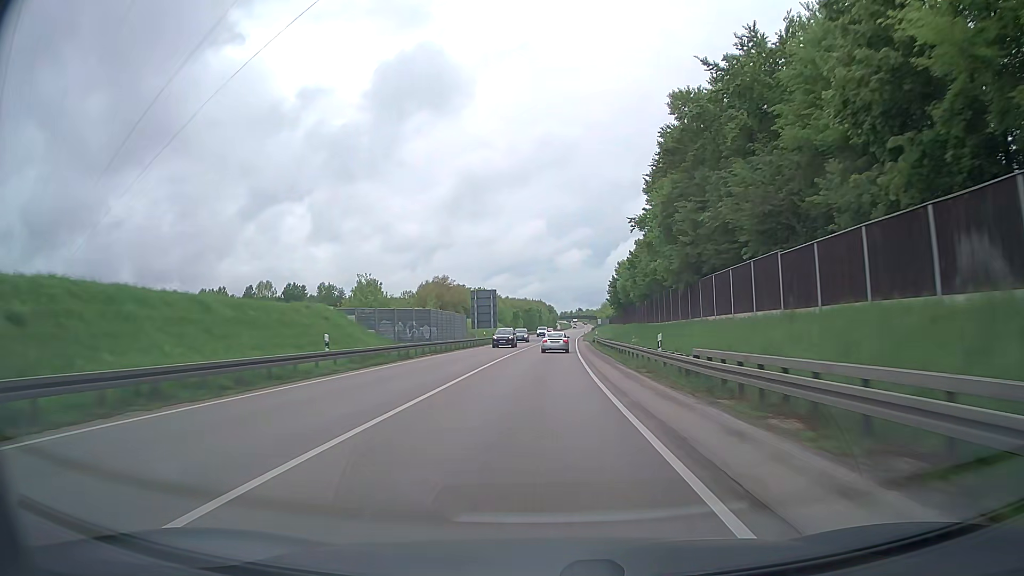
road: trunk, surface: asphalt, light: Day
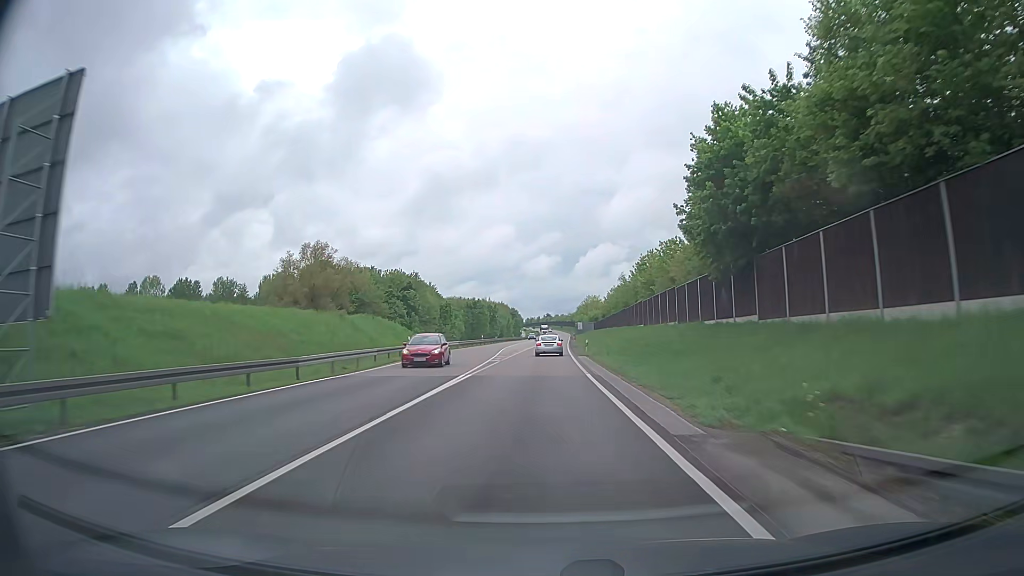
(+2.5, +78.0) m; +3°
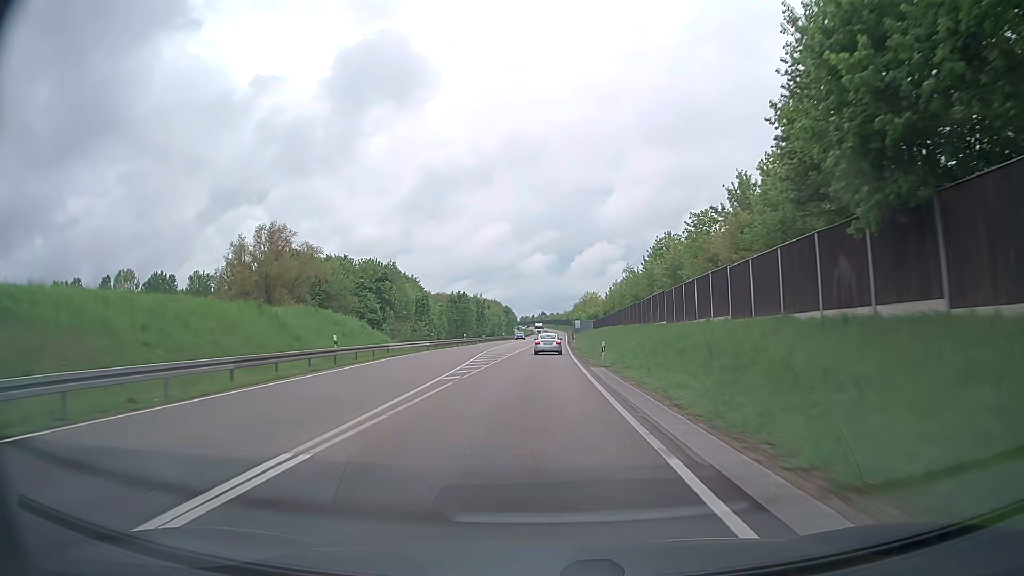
(0.0, +15.6) m; 0°
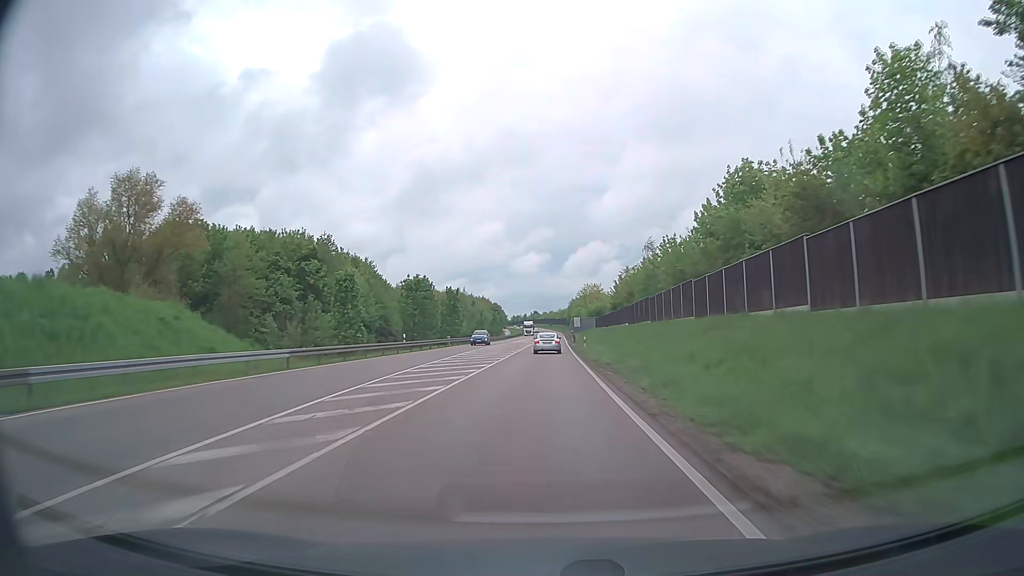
(+0.2, +31.2) m; +1°
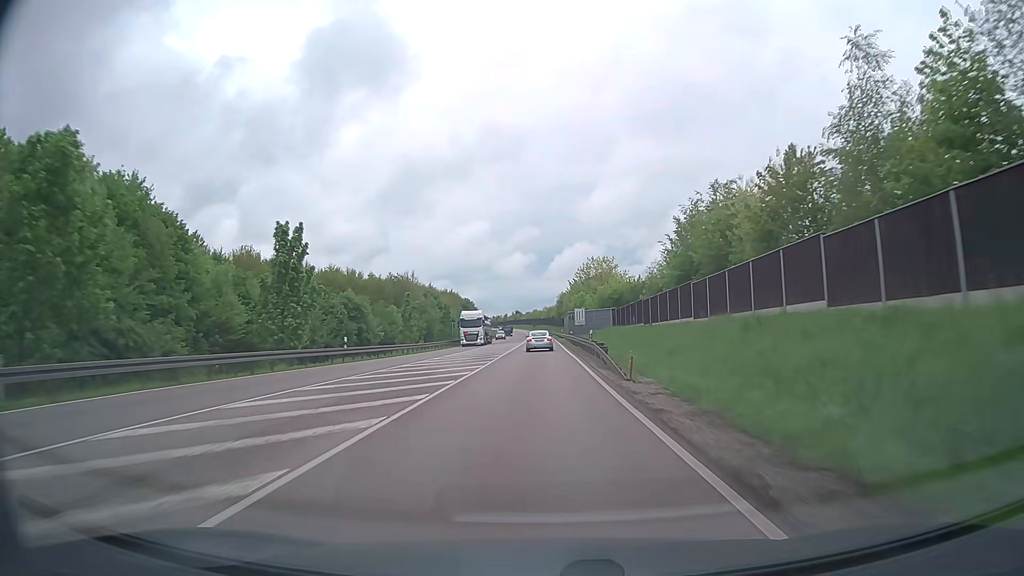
(+0.8, +62.6) m; +1°
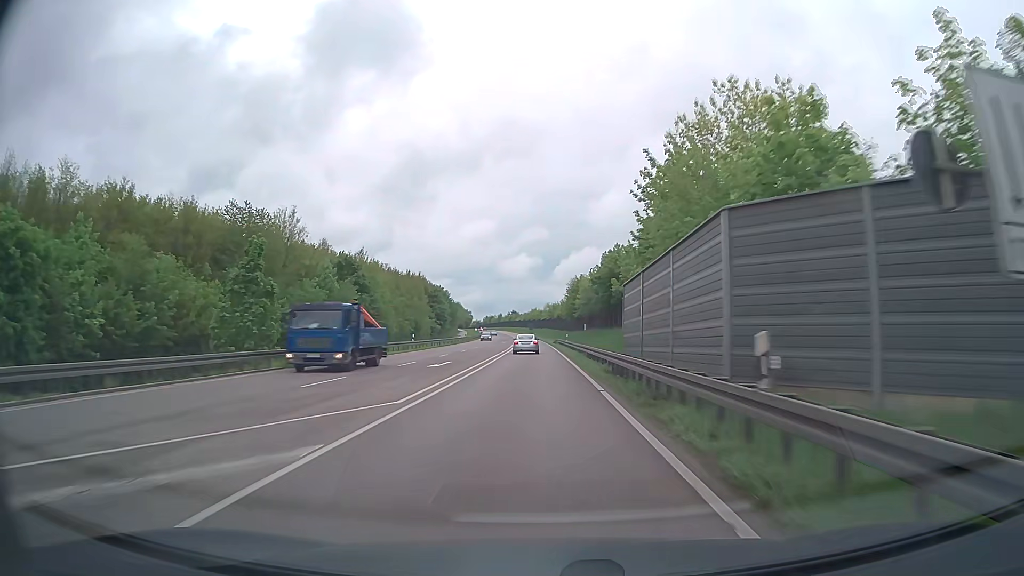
(+0.1, +78.2) m; 0°
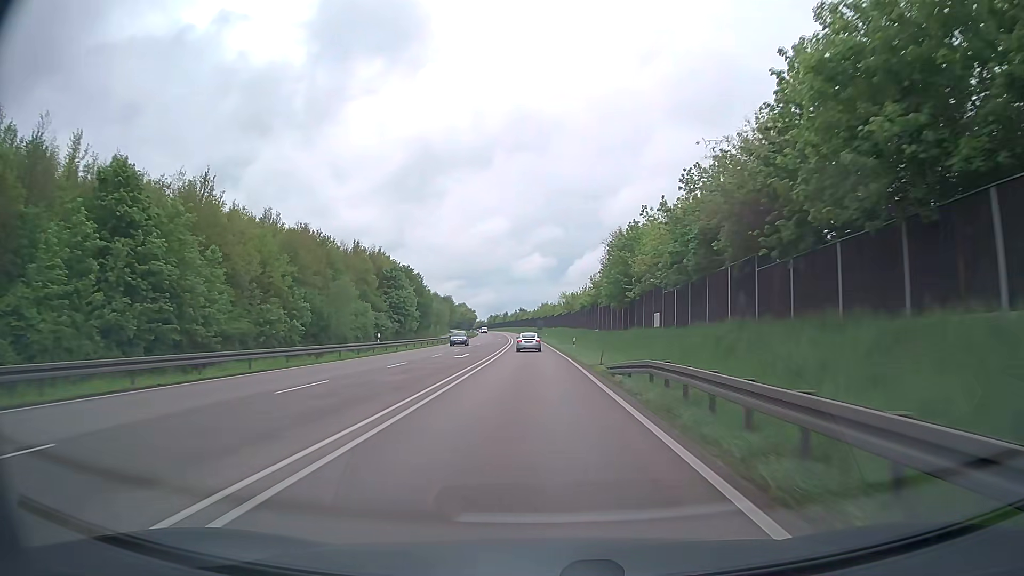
(-0.5, +62.8) m; -1°
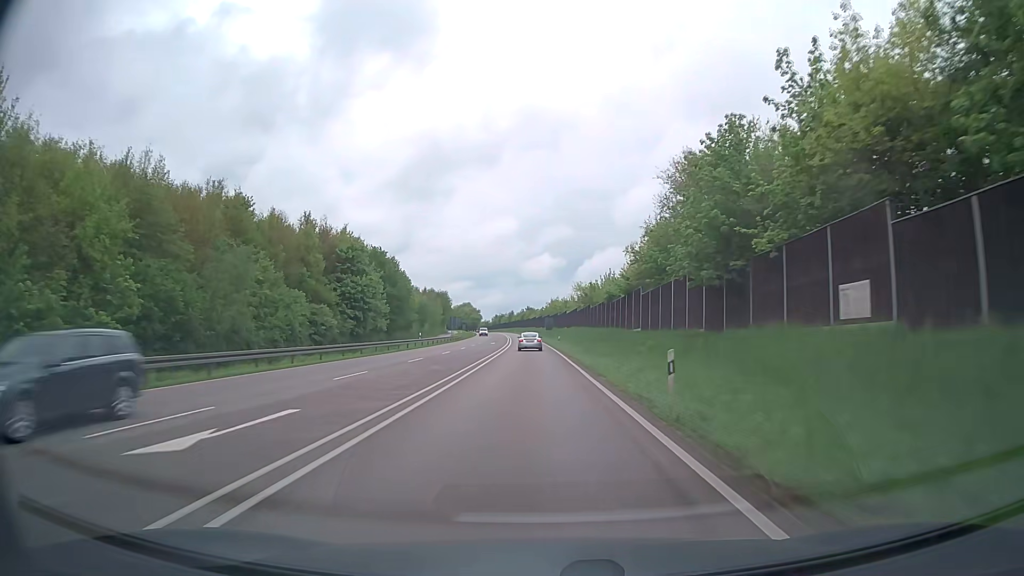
(-0.2, +31.4) m; -1°
(0, +10) (0, +20) (0, +30) (0, +40) (-1, +50) (-1, +60) (-1, +70) (-2, +80) (-2, +90) (-3, +100) m
